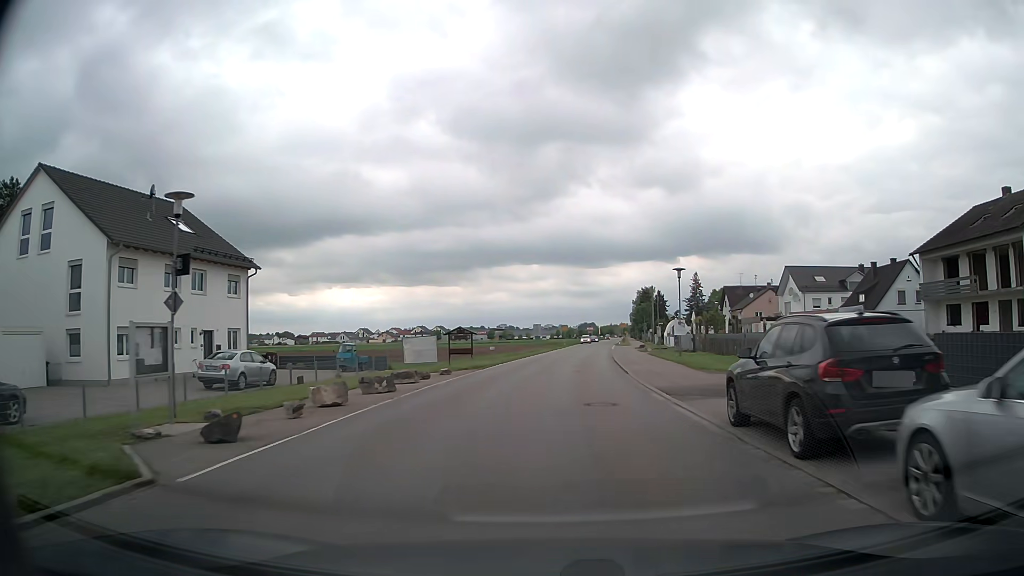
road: tertiary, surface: asphalt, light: Day
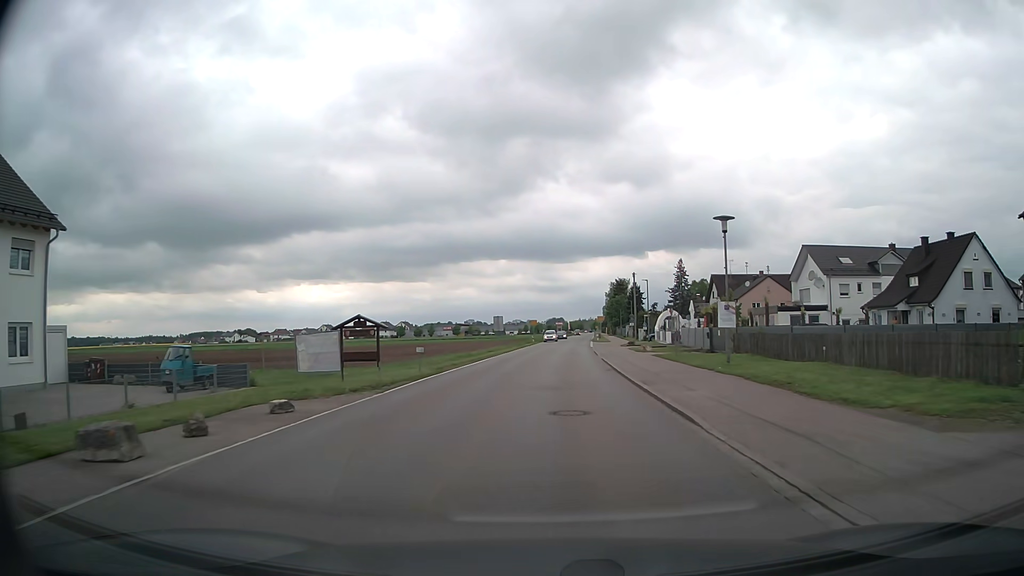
(+0.5, +15.6) m; +3°
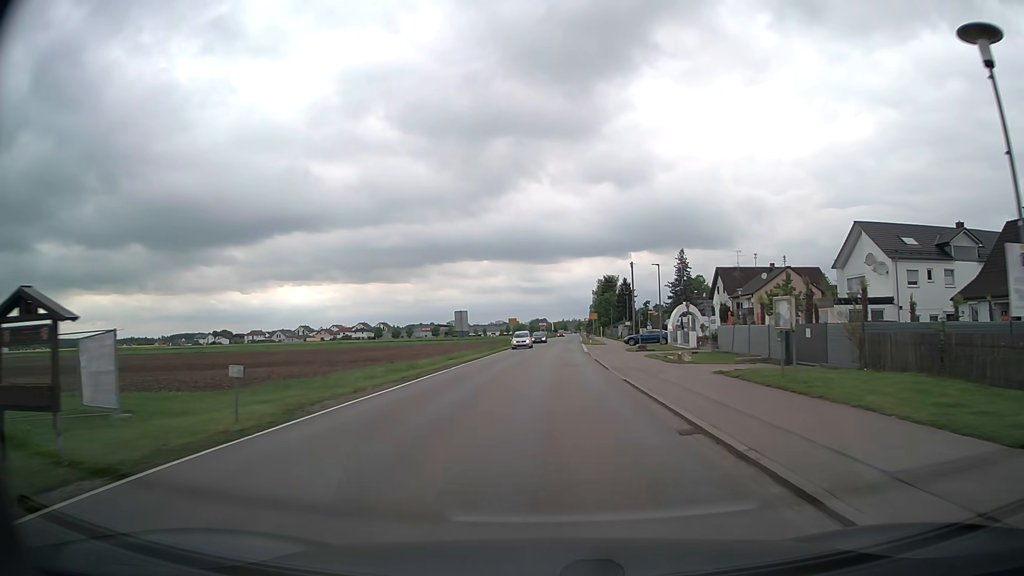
(+0.3, +15.8) m; +1°
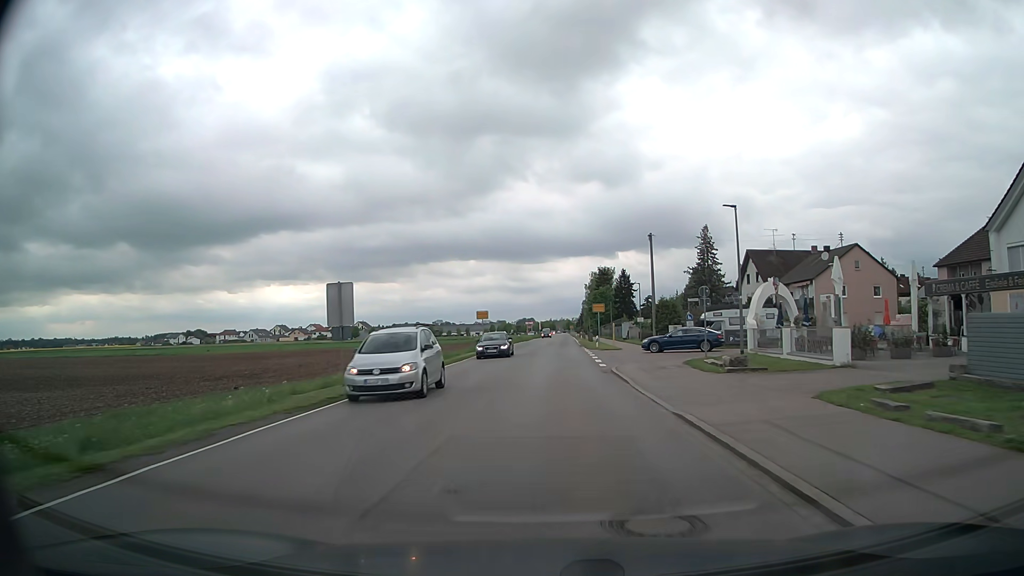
(+0.4, +24.2) m; +1°
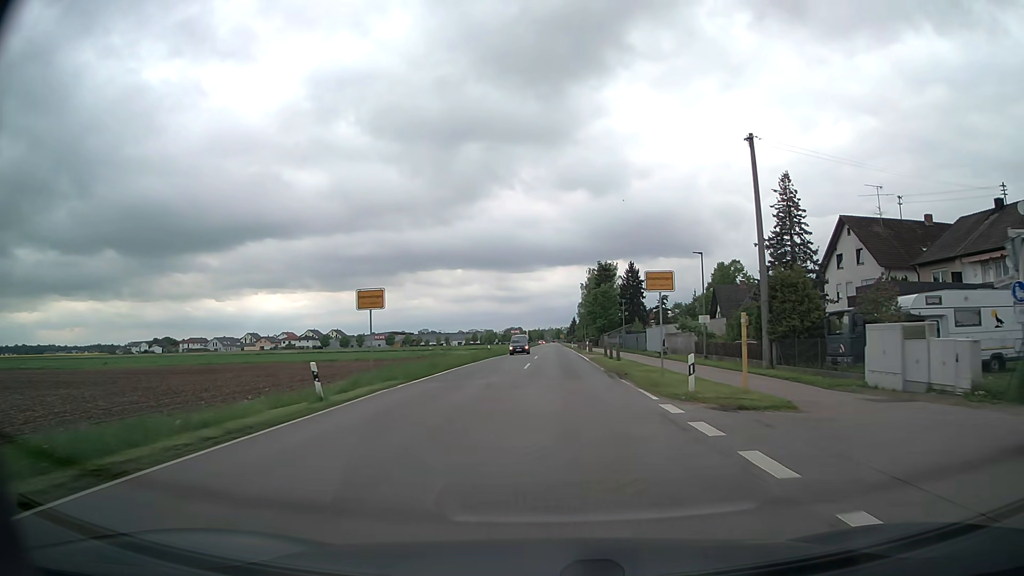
(+0.2, +33.1) m; +1°
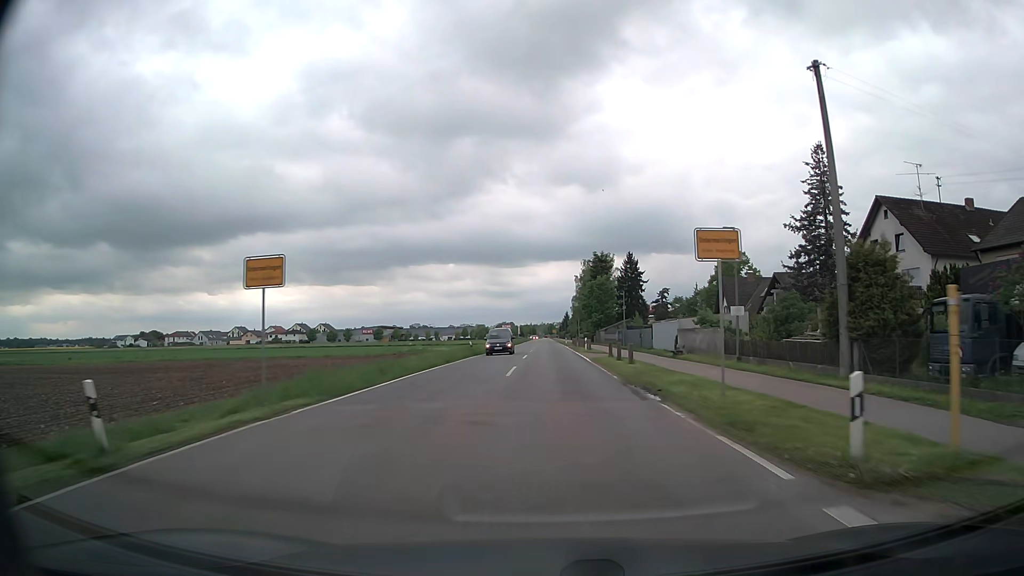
(+0.1, +8.3) m; +1°
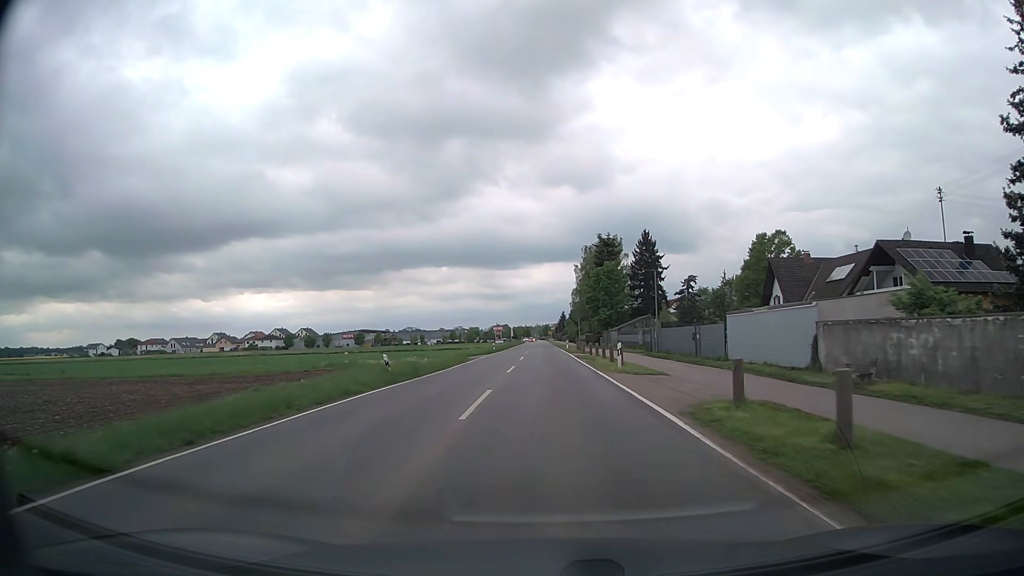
(+0.2, +25.0) m; +1°
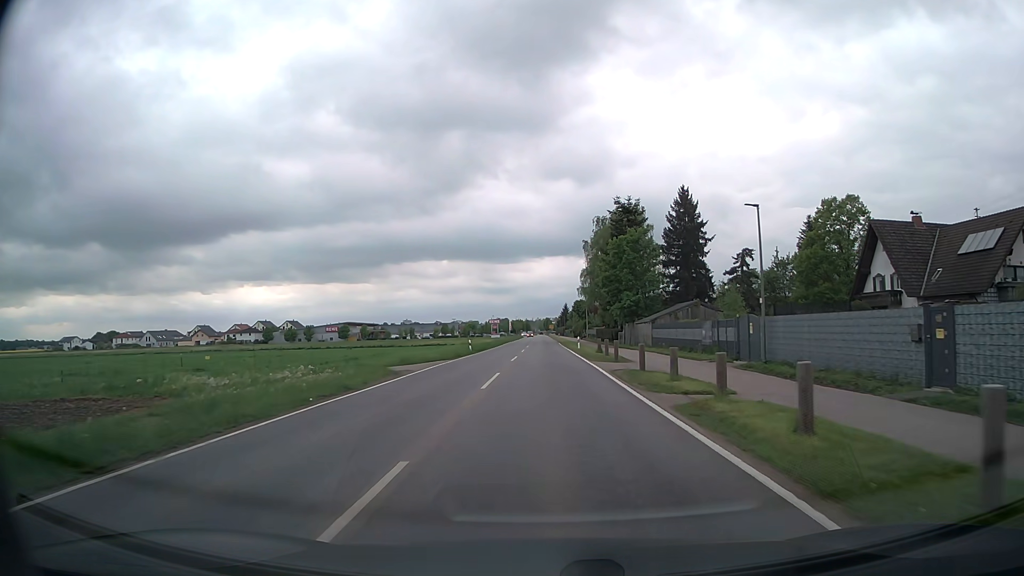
(0.0, +24.9) m; 0°
(0, +10) (0, +20) (0, +30) (0, +40) (0, +50) (0, +60) (0, +70) (0, +80) (0, +90) (0, +100) m
